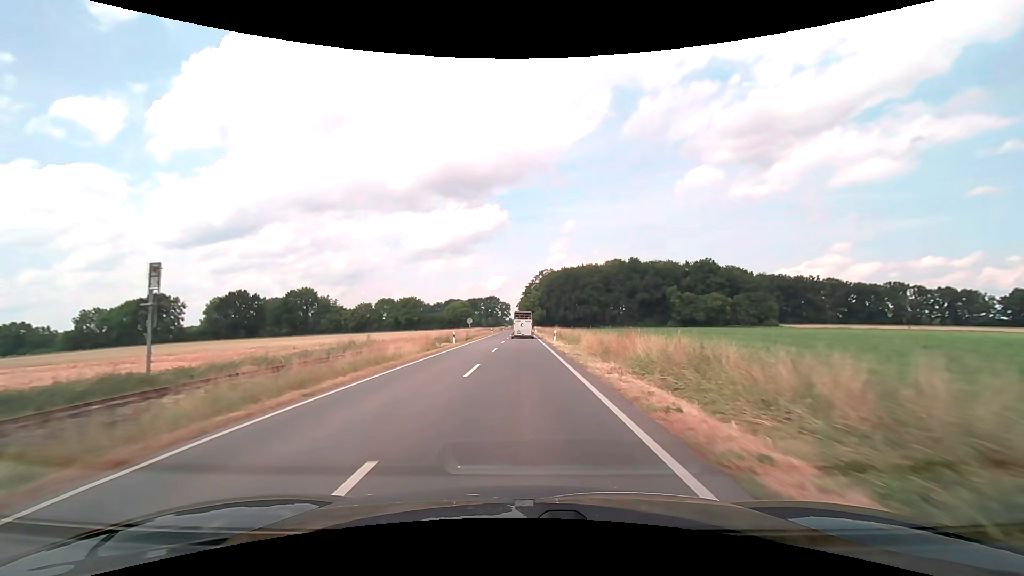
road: secondary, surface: asphalt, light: Day
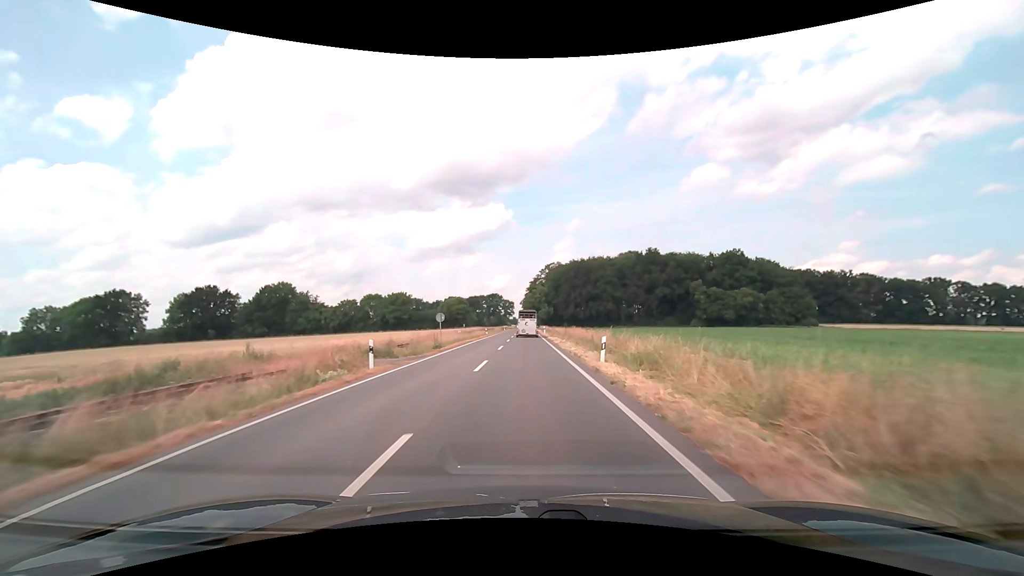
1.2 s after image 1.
(-0.1, +22.8) m; -1°
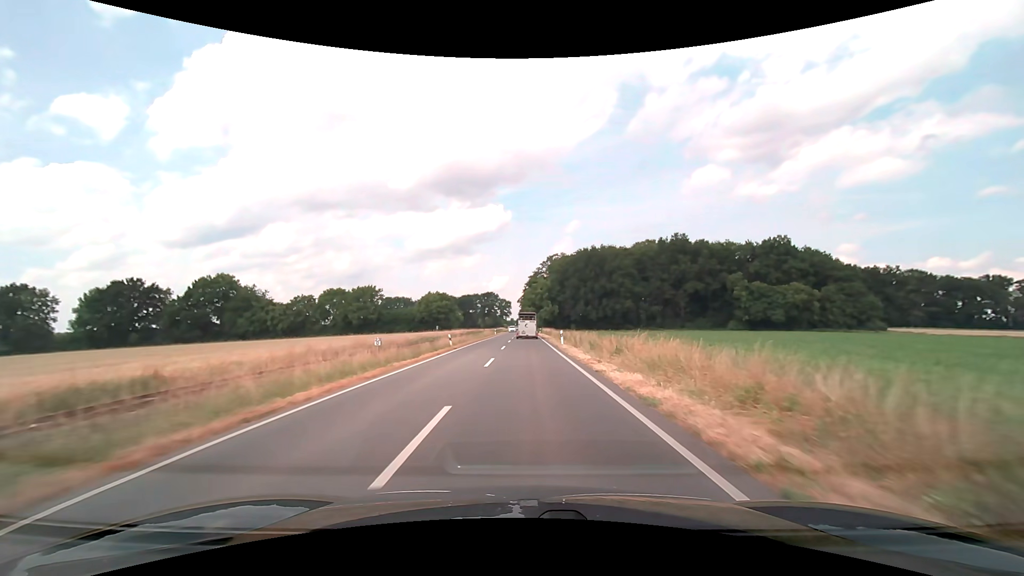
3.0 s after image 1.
(0.0, +33.8) m; 0°
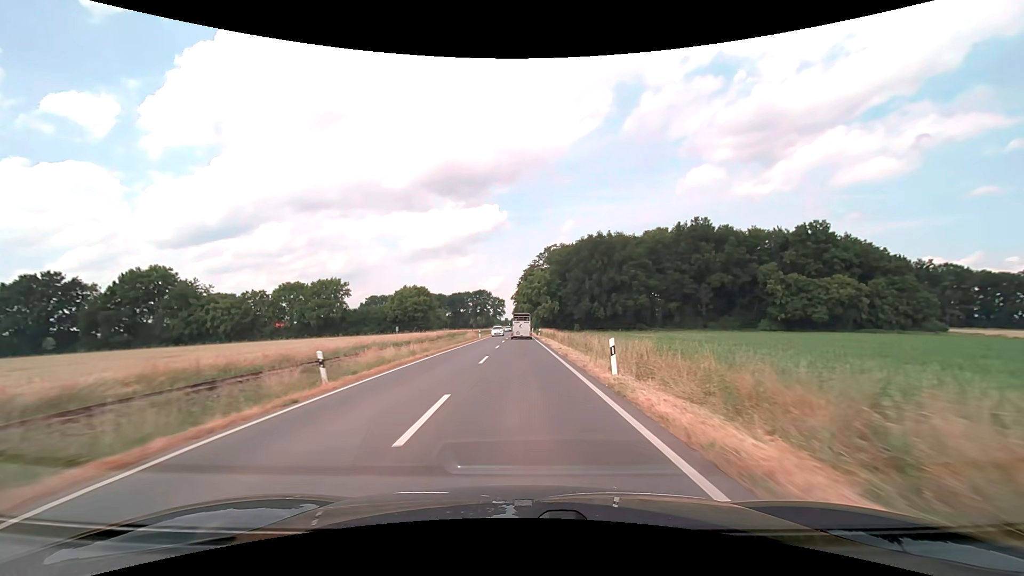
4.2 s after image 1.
(+0.1, +22.5) m; +1°
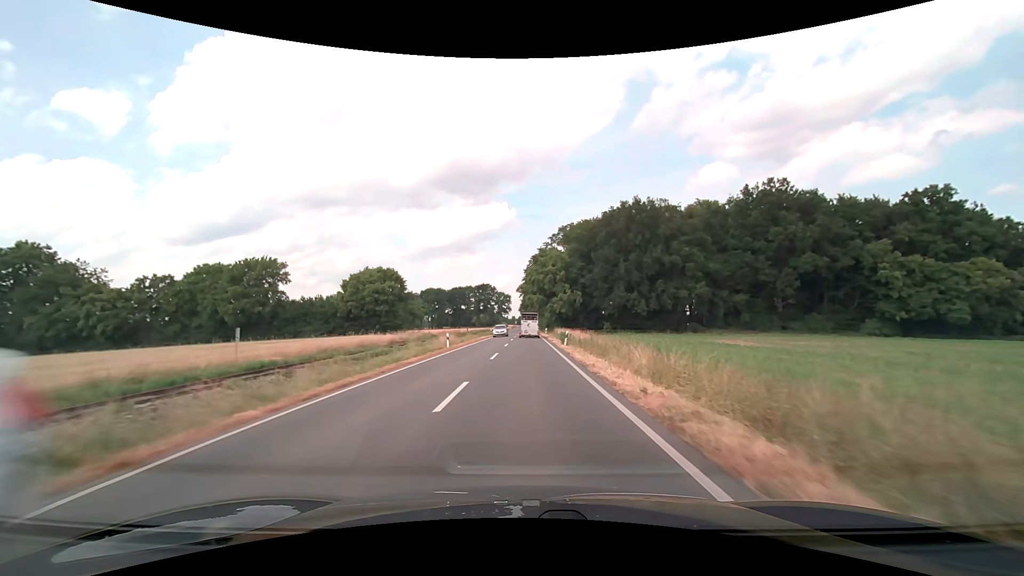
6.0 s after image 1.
(-0.3, +33.8) m; -1°
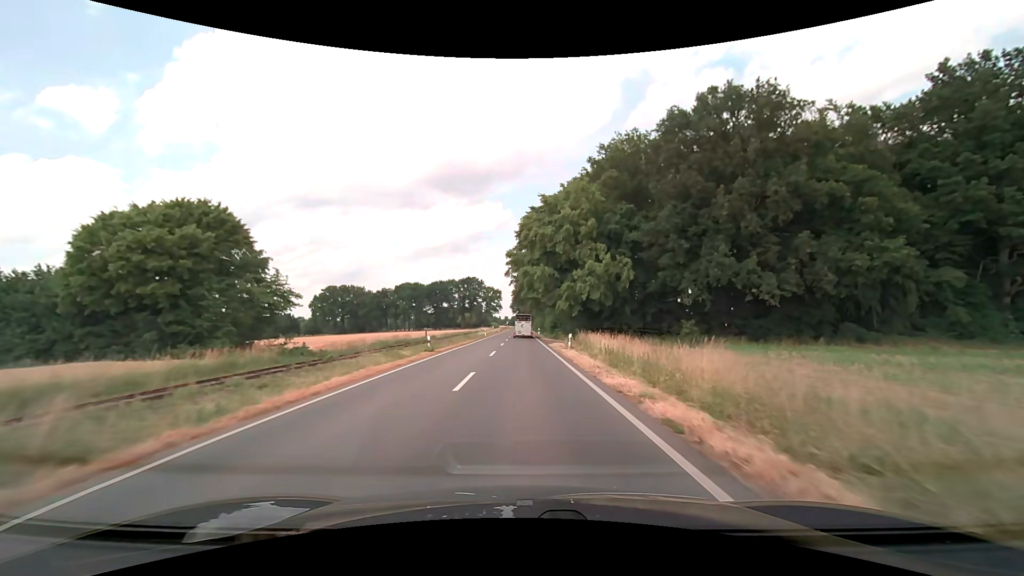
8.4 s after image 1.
(+0.3, +45.4) m; +1°
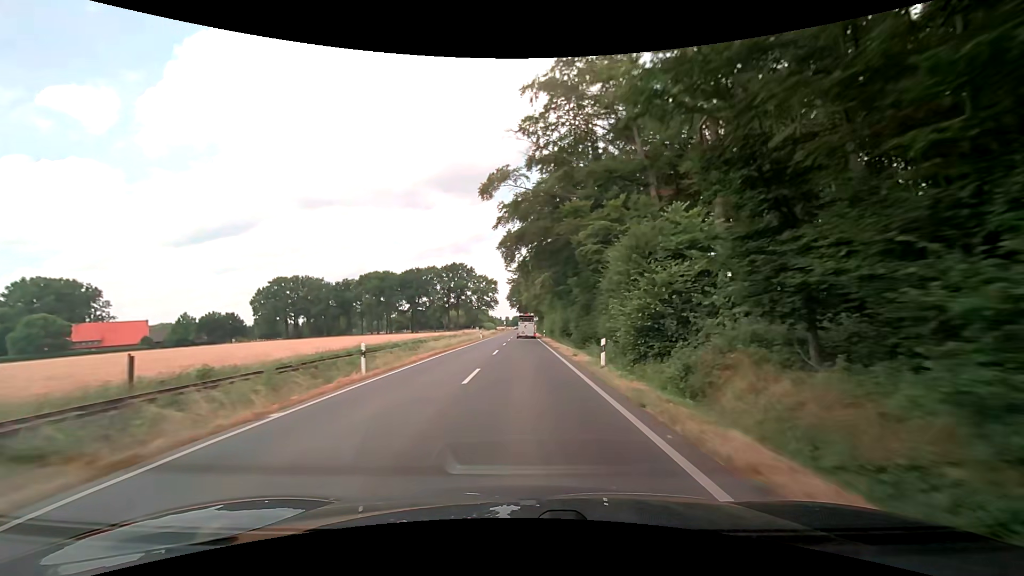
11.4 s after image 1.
(-0.4, +58.7) m; 0°
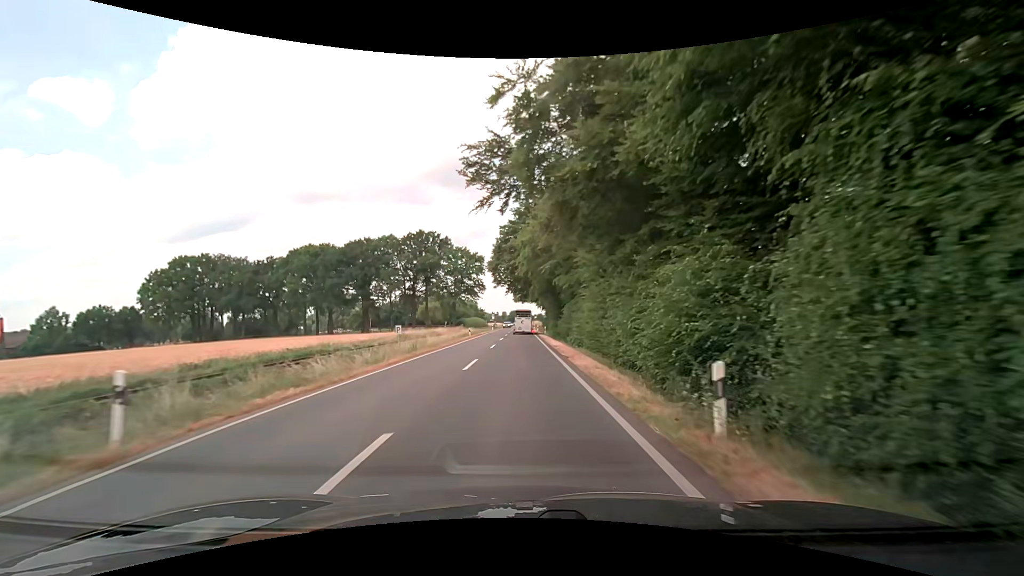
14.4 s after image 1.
(+0.2, +57.0) m; 0°
(0, +10) (0, +20) (0, +30) (0, +40) (0, +50) (0, +60) (0, +70) (0, +80) (0, +90) (0, +100) m
